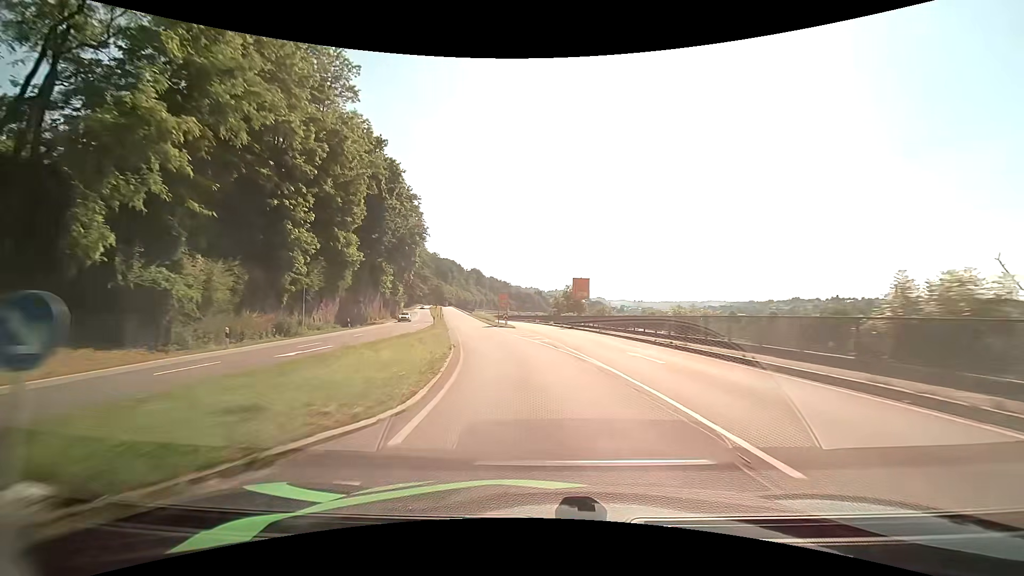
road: primary_link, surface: asphalt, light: Day
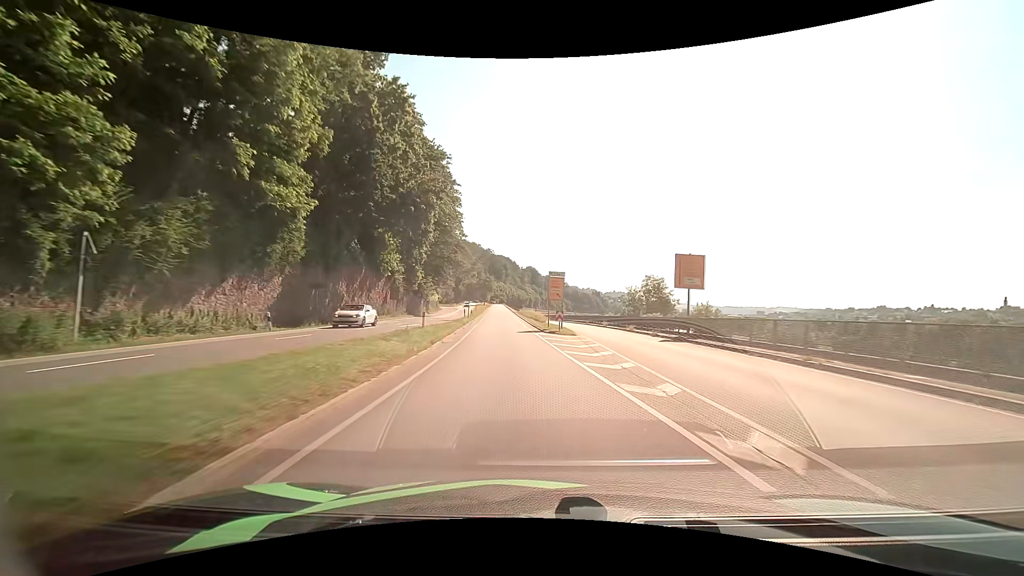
(-1.3, +23.2) m; -6°
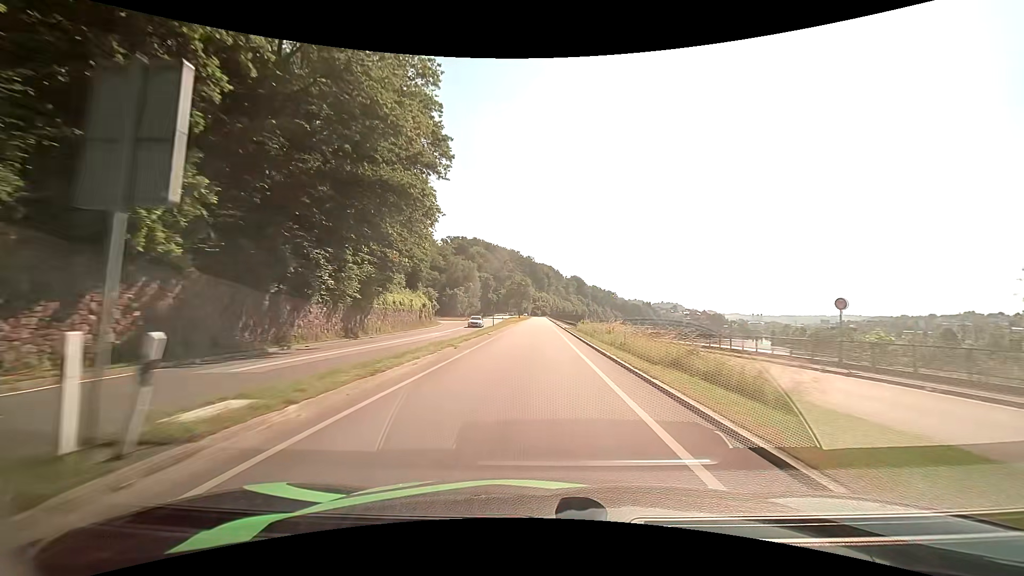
(-3.1, +50.4) m; -5°
(0, +10) (0, +20) (0, +30) (0, +40) (0, +50) (0, +60) (0, +70) (0, +80) (0, +90) (0, +100) m
